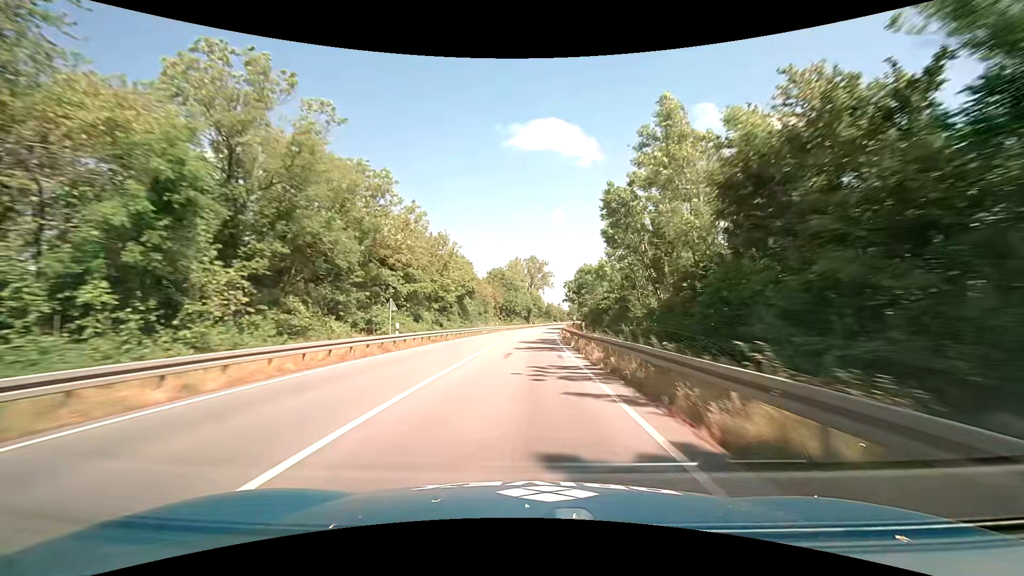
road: primary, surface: asphalt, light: Day
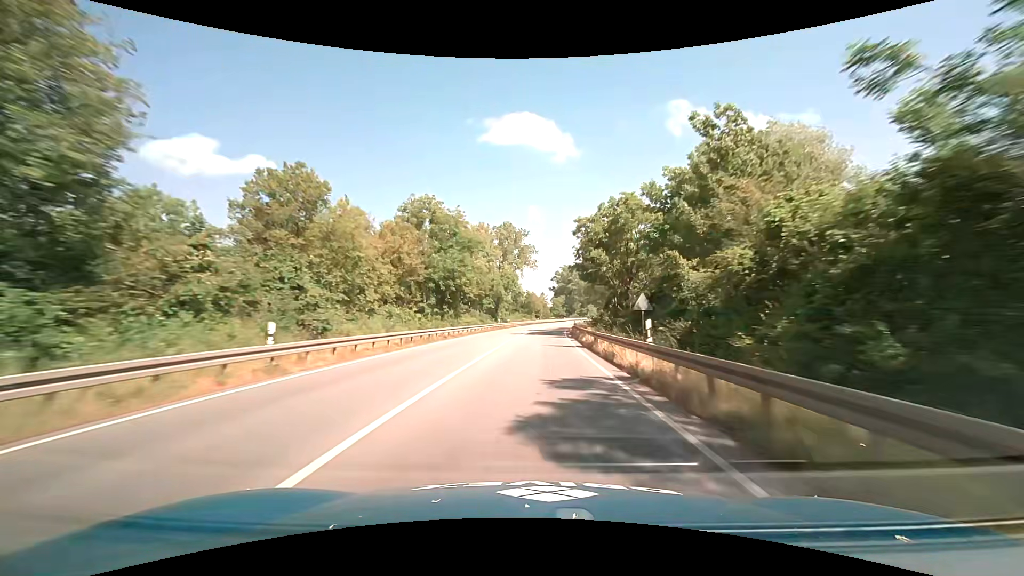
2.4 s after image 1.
(+1.1, +60.7) m; +2°
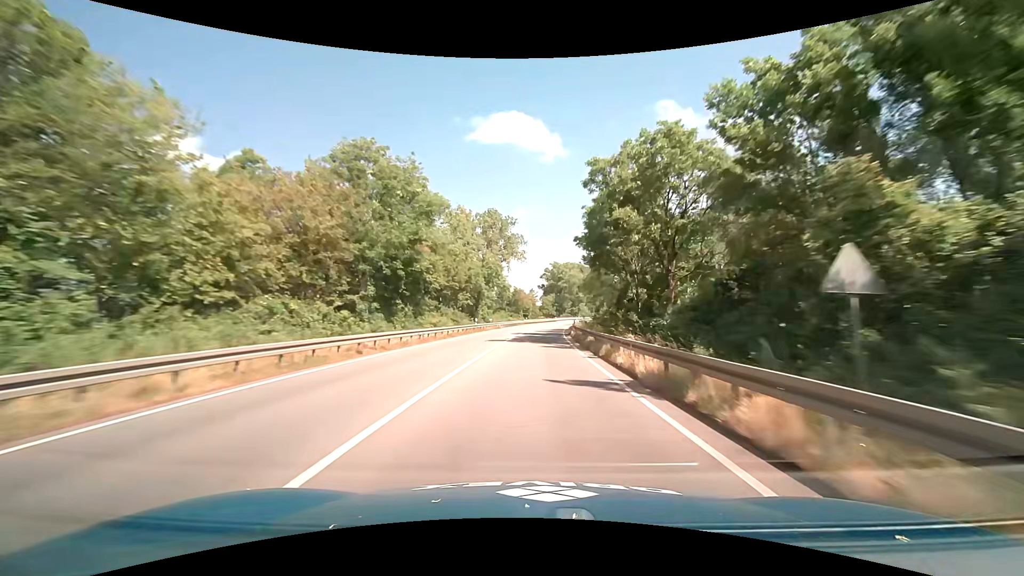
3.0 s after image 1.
(+0.2, +15.4) m; +2°
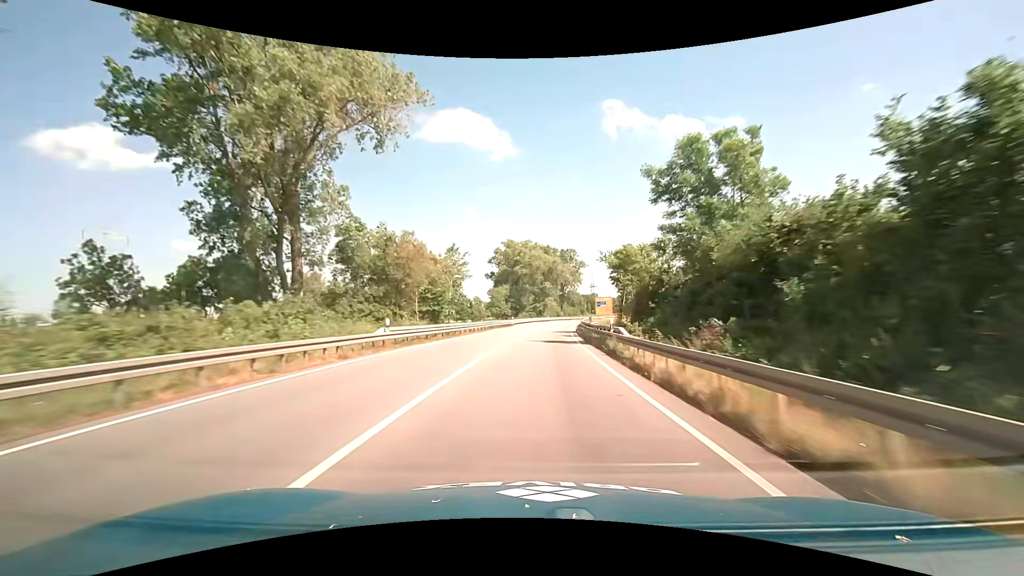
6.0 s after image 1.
(+3.9, +76.9) m; +5°
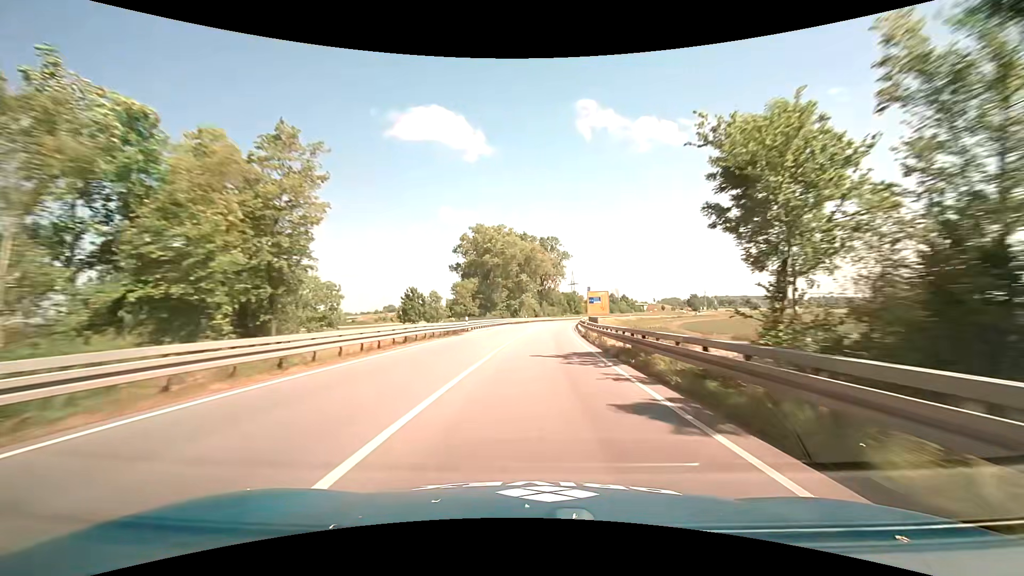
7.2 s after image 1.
(+0.8, +30.6) m; +3°
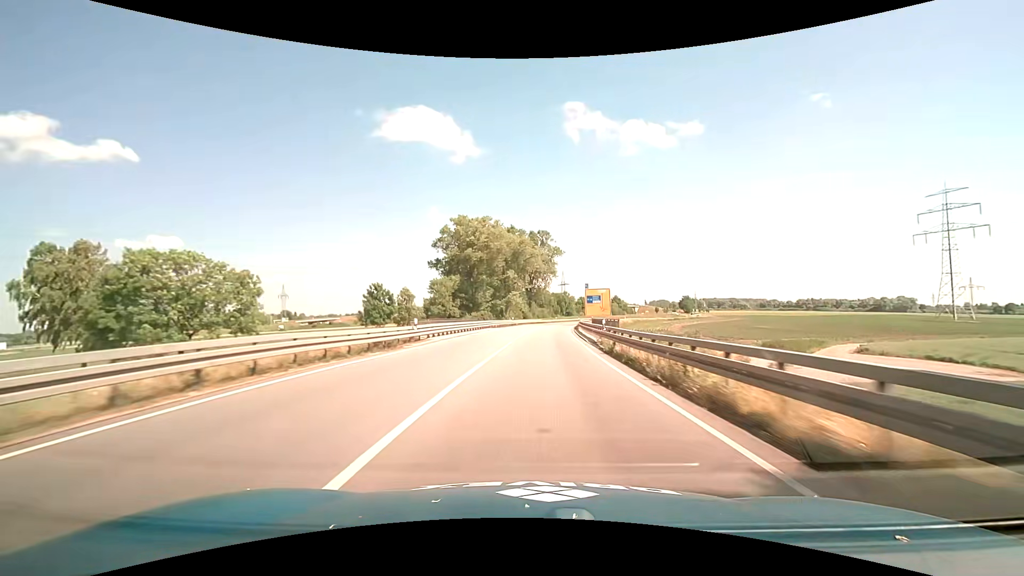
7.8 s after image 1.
(+0.2, +15.1) m; +2°
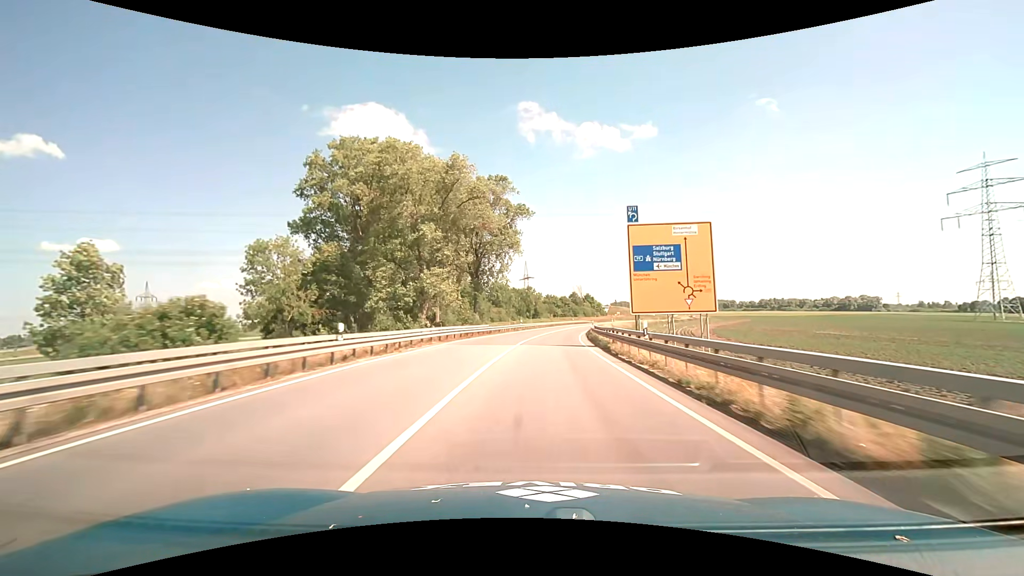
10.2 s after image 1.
(+2.4, +59.1) m; +5°
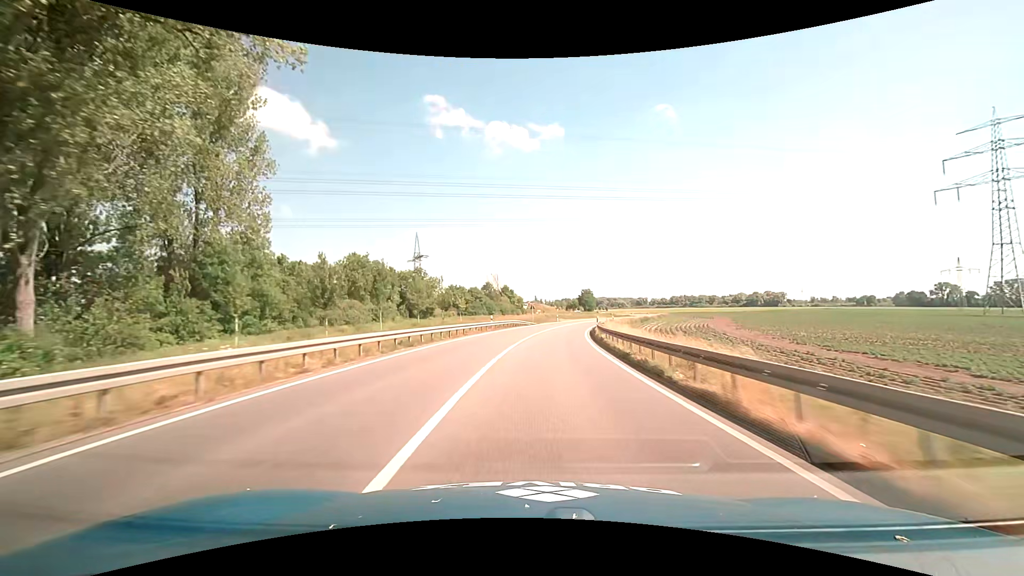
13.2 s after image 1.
(+5.4, +70.0) m; +10°
(0, +10) (0, +20) (+1, +30) (+2, +40) (+3, +50) (+5, +60) (+7, +69) (+9, +79) (+12, +89) (+15, +98) m
